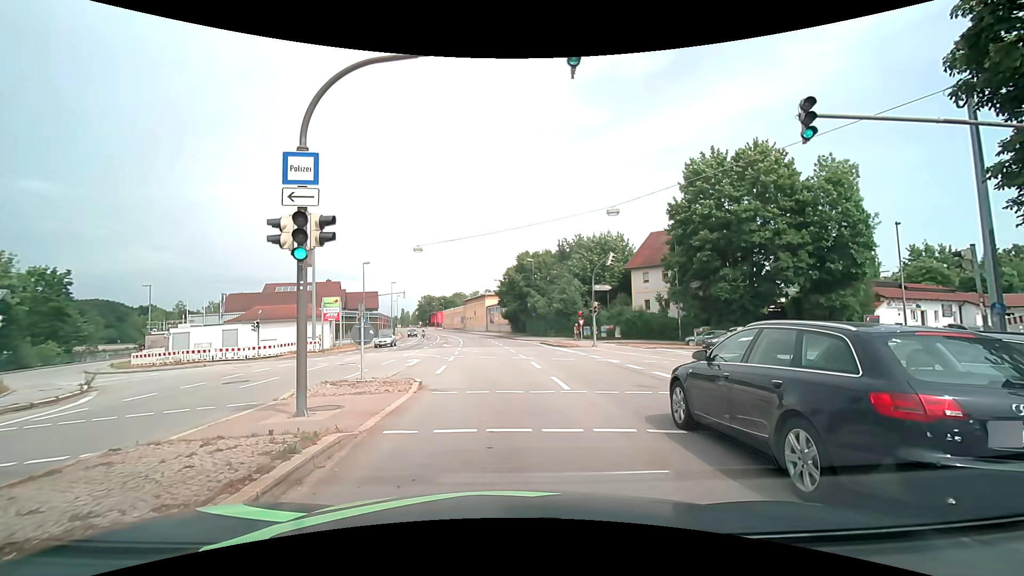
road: primary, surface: asphalt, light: Day
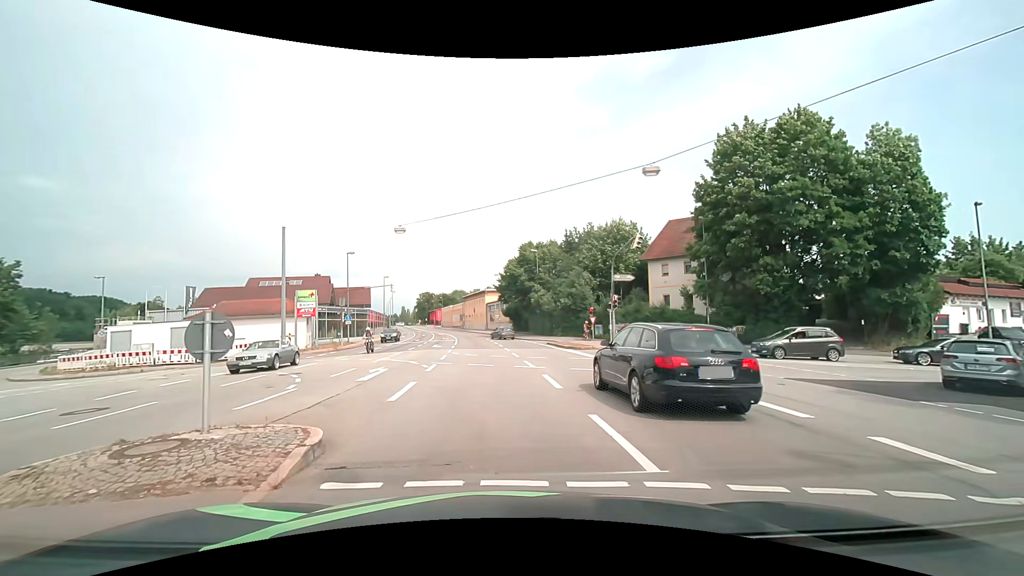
(0.0, +6.6) m; -1°
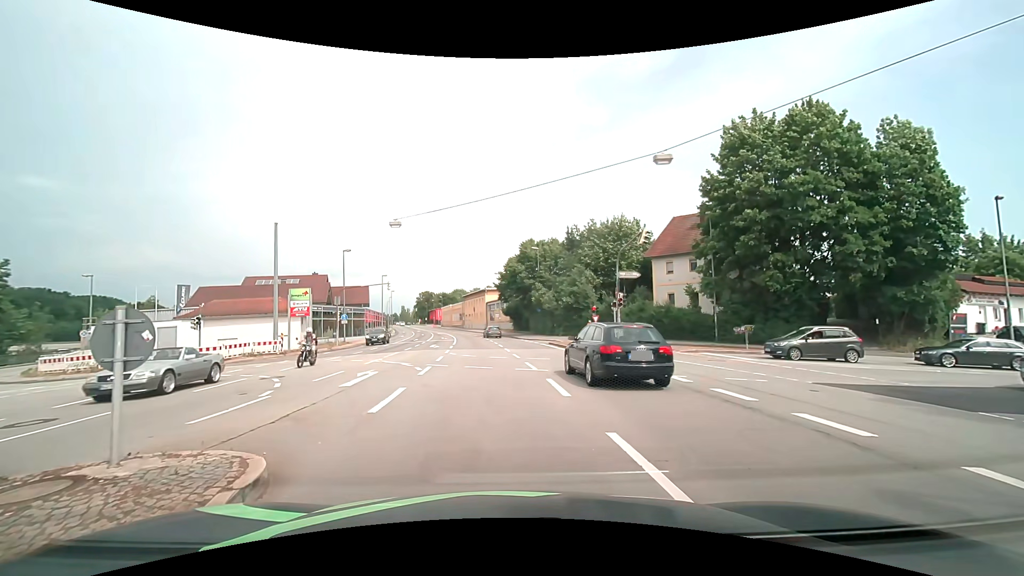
(0.0, +1.4) m; 0°
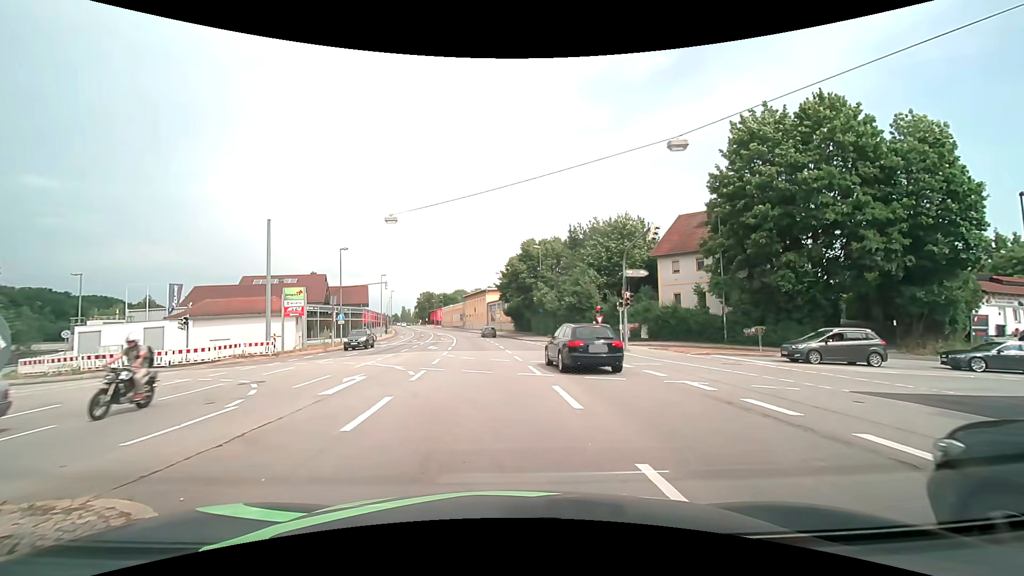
(0.0, +1.4) m; +2°
